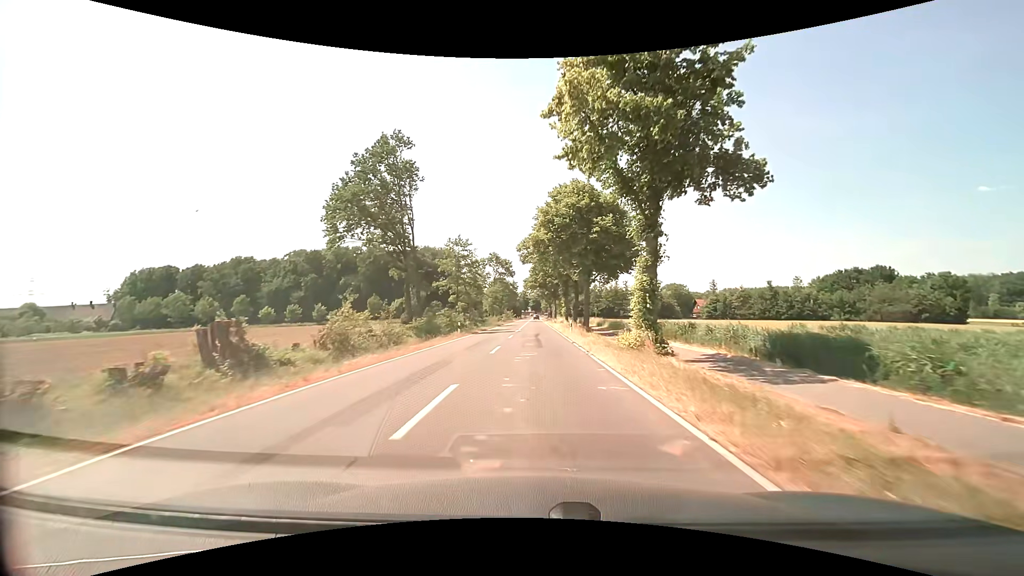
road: secondary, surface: asphalt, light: Day
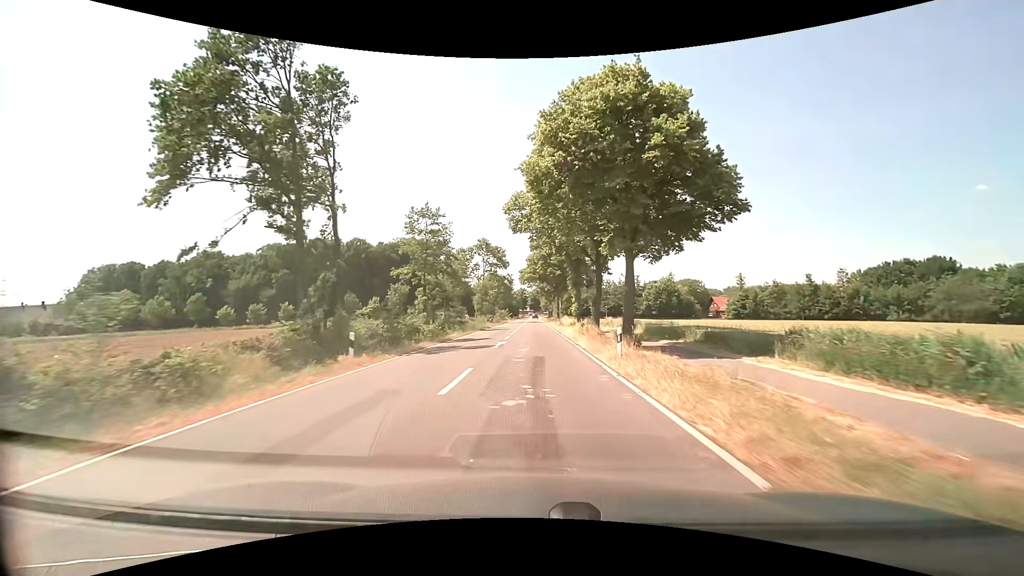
(+0.1, +21.1) m; 0°
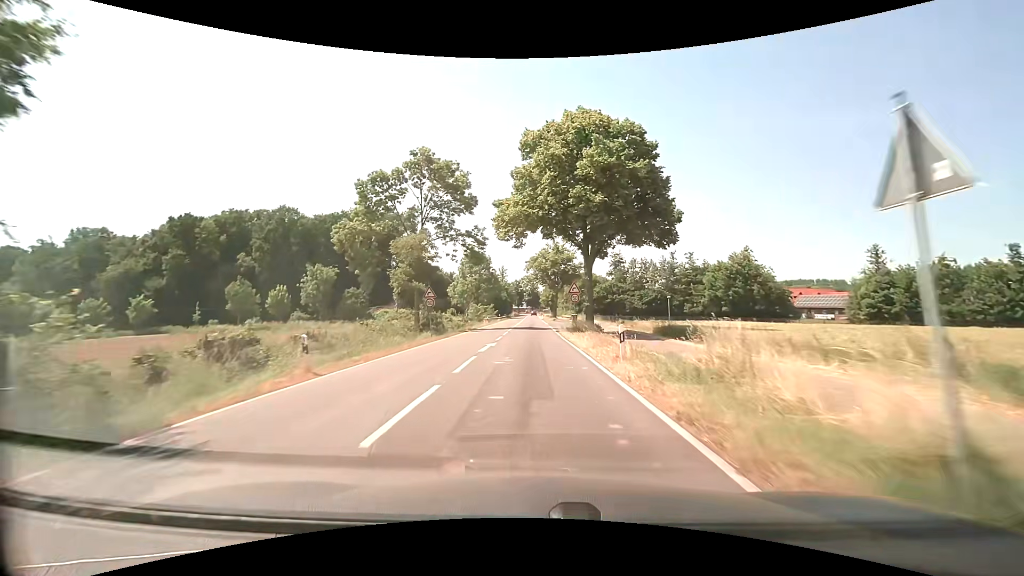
(0.0, +52.3) m; 0°
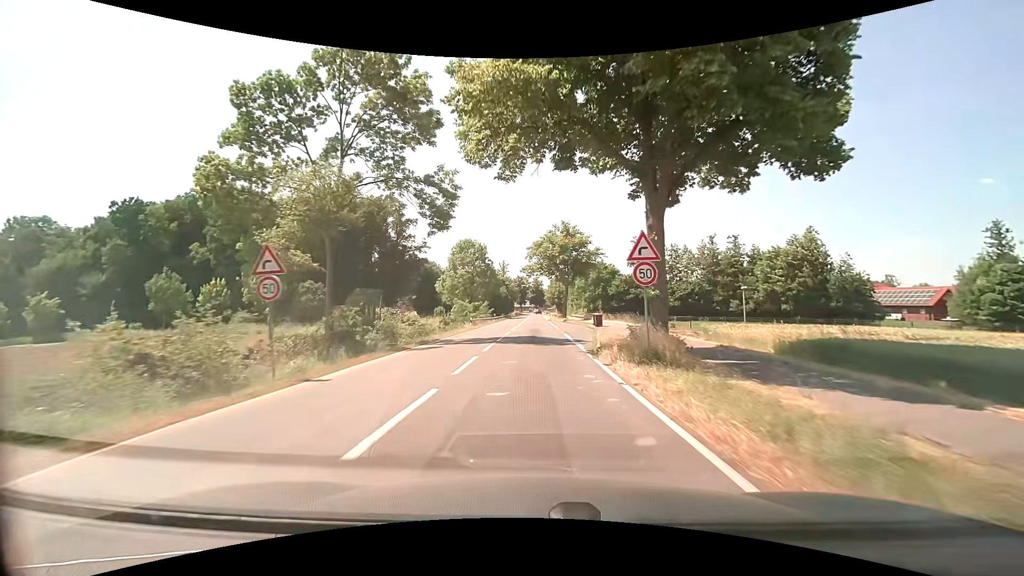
(0.0, +19.3) m; -1°
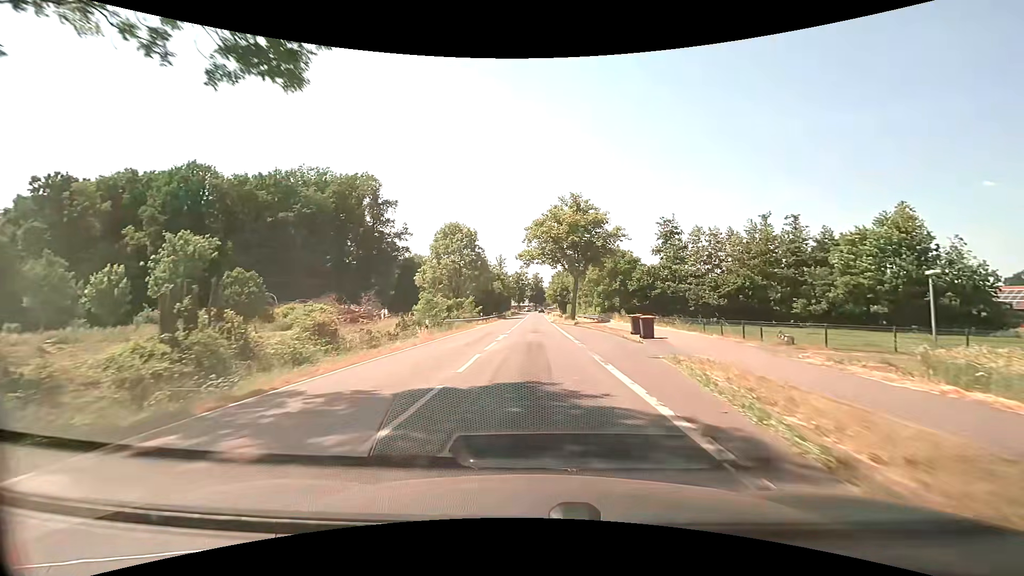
(0.0, +17.4) m; 0°
(0, +10) (0, +20) (0, +30) (0, +40) (+1, +50) (+1, +60) (+1, +70) (+1, +80) (+1, +90) (+1, +100) m
